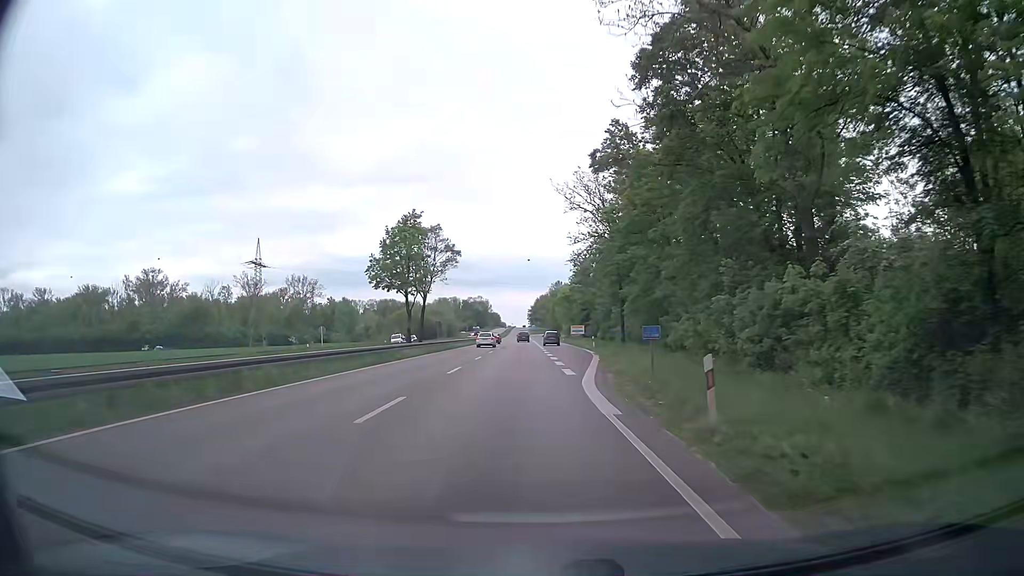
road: primary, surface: asphalt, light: Day
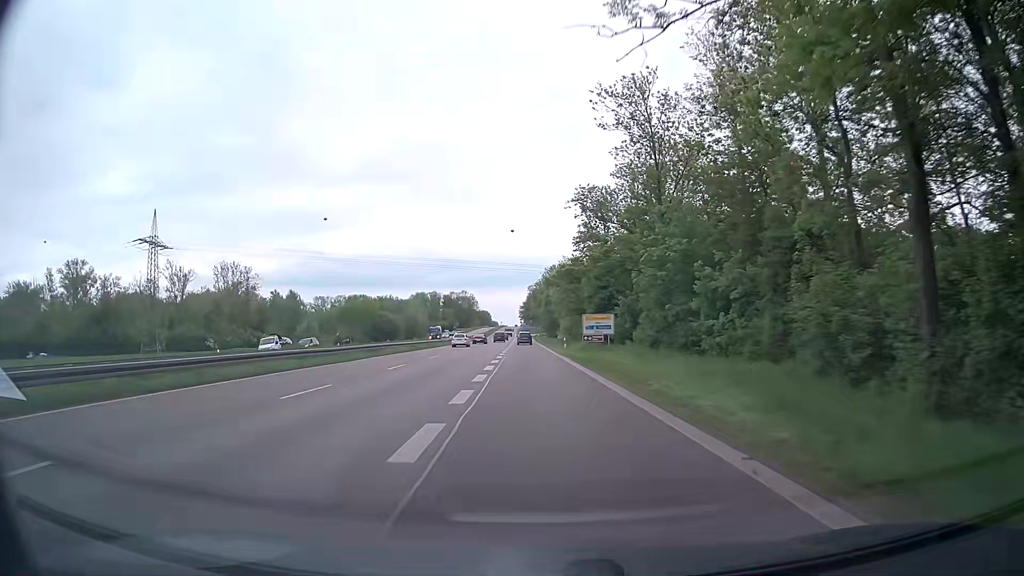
(+1.0, +56.5) m; 0°
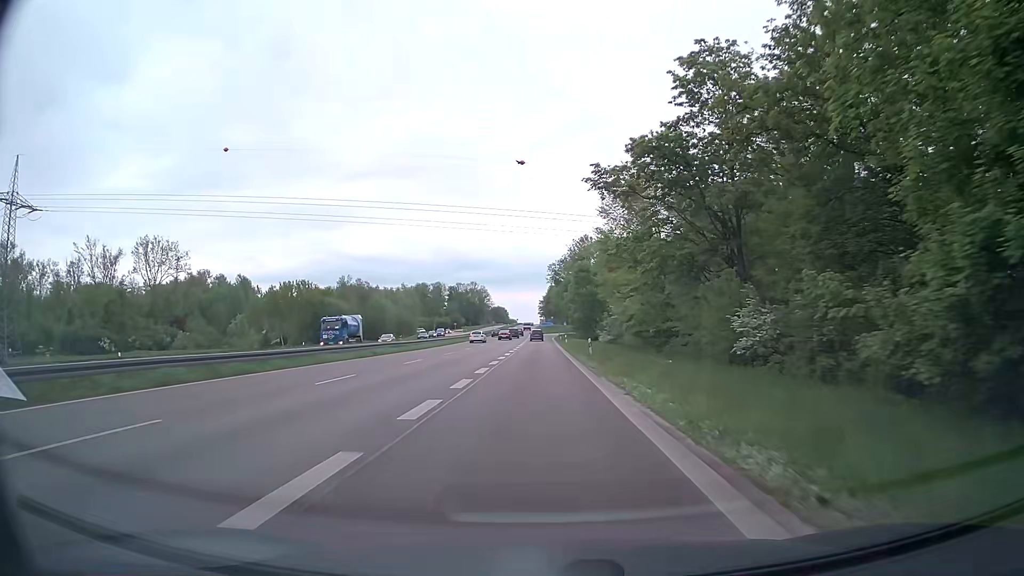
(-0.9, +57.0) m; -2°
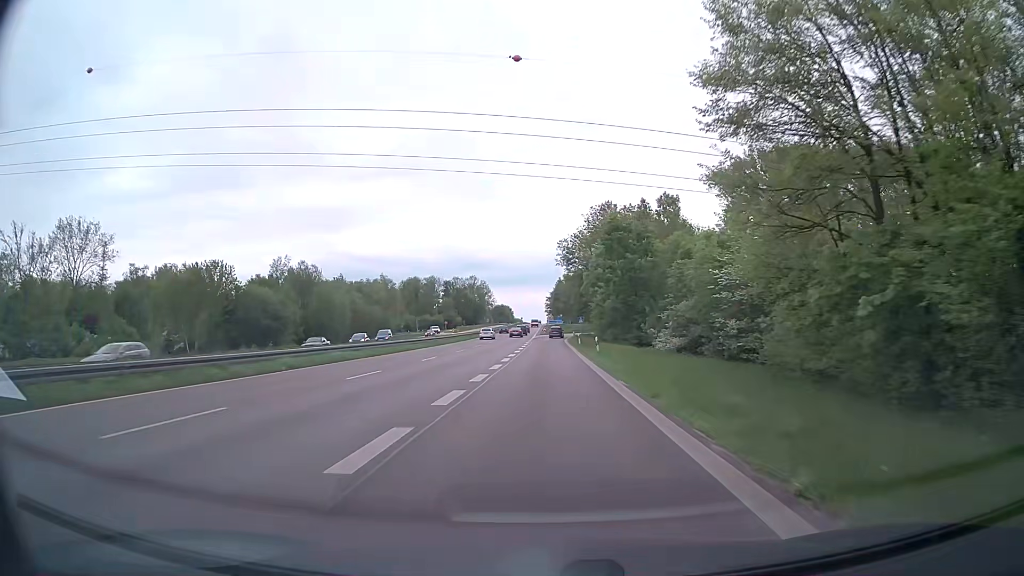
(-0.2, +34.2) m; -1°
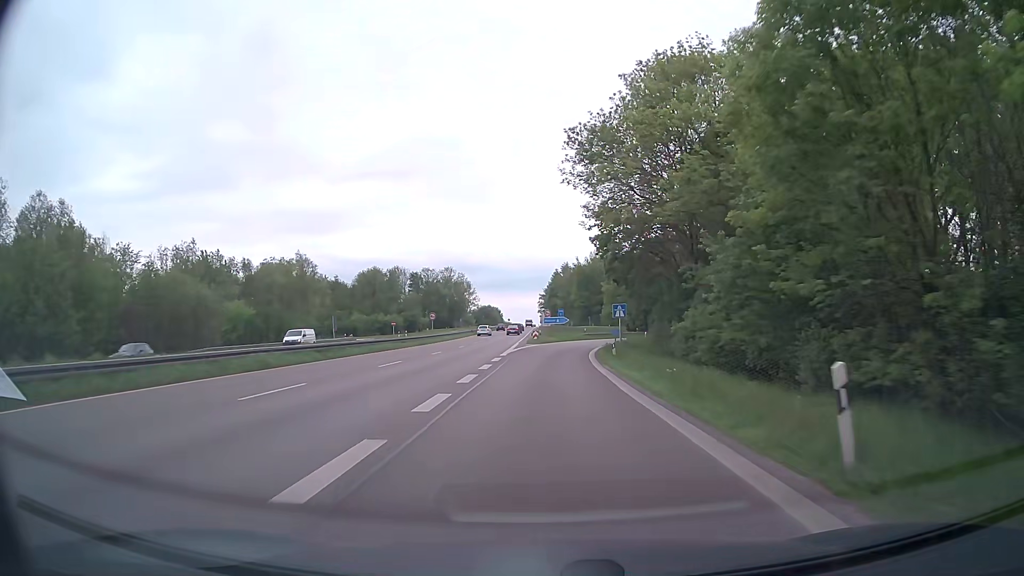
(+0.4, +55.5) m; +1°
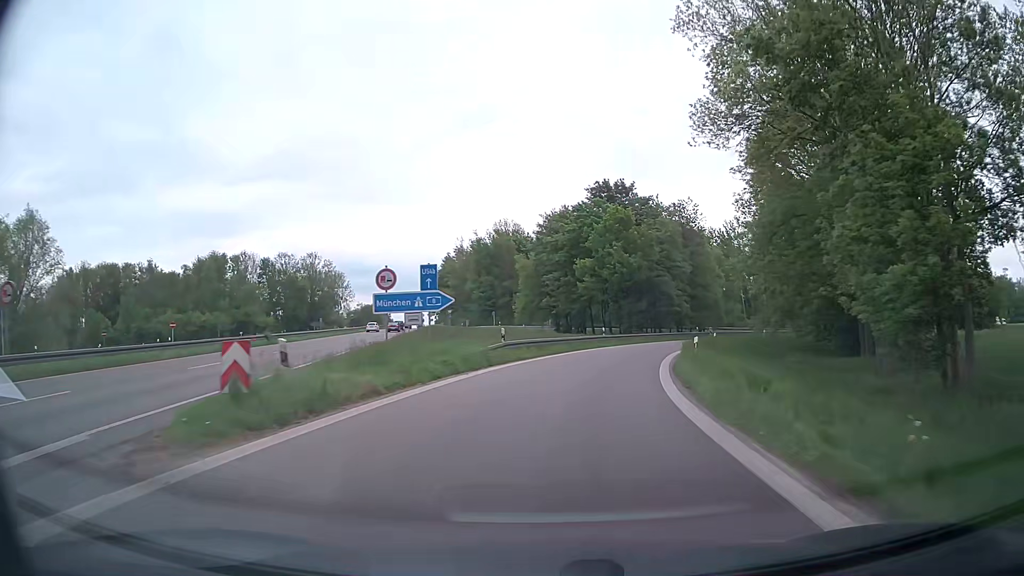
(+1.5, +51.4) m; +8°
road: motorway_link
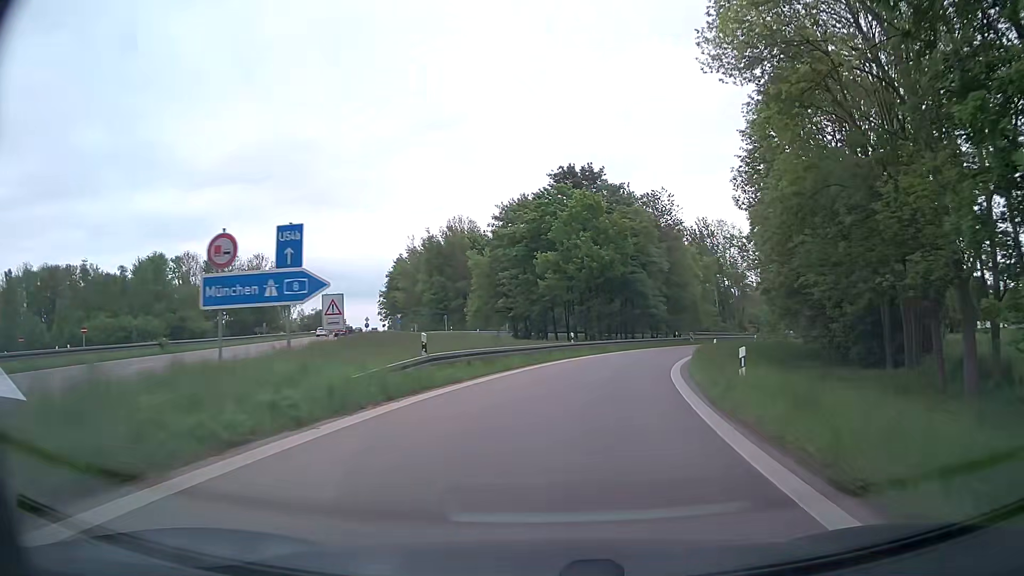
(+0.2, +10.0) m; +4°
